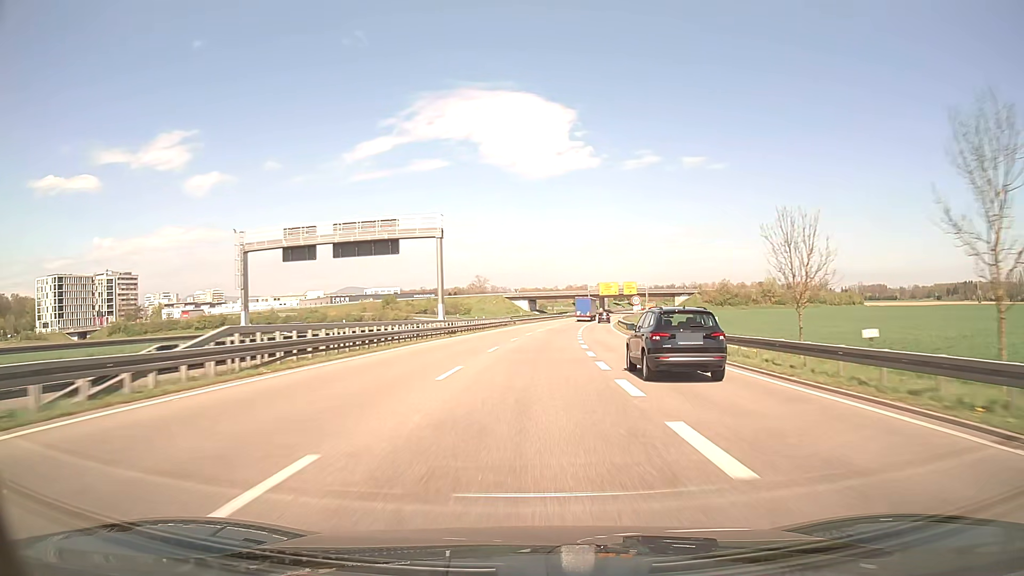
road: trunk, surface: asphalt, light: Day
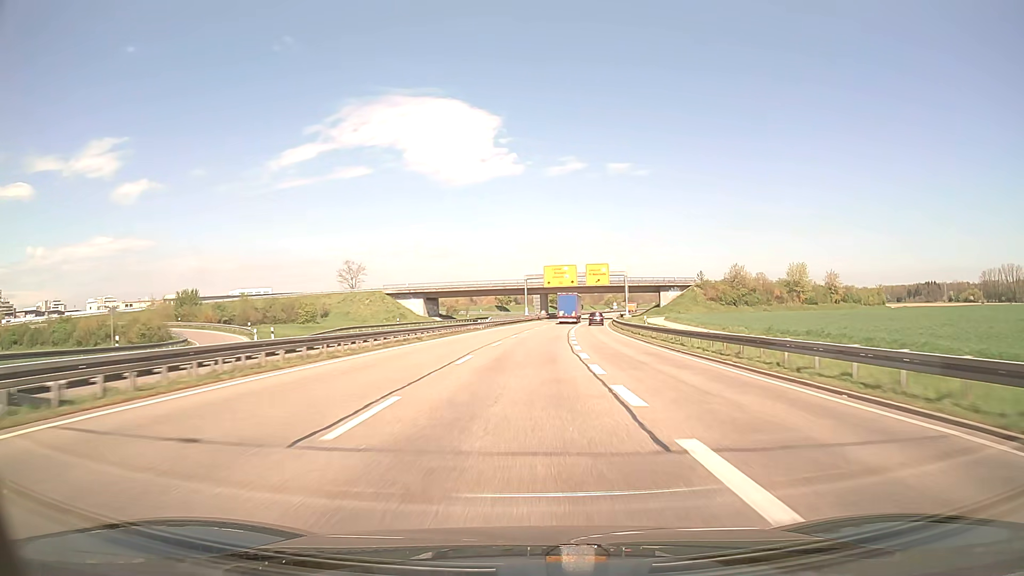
(+4.3, +79.8) m; +6°
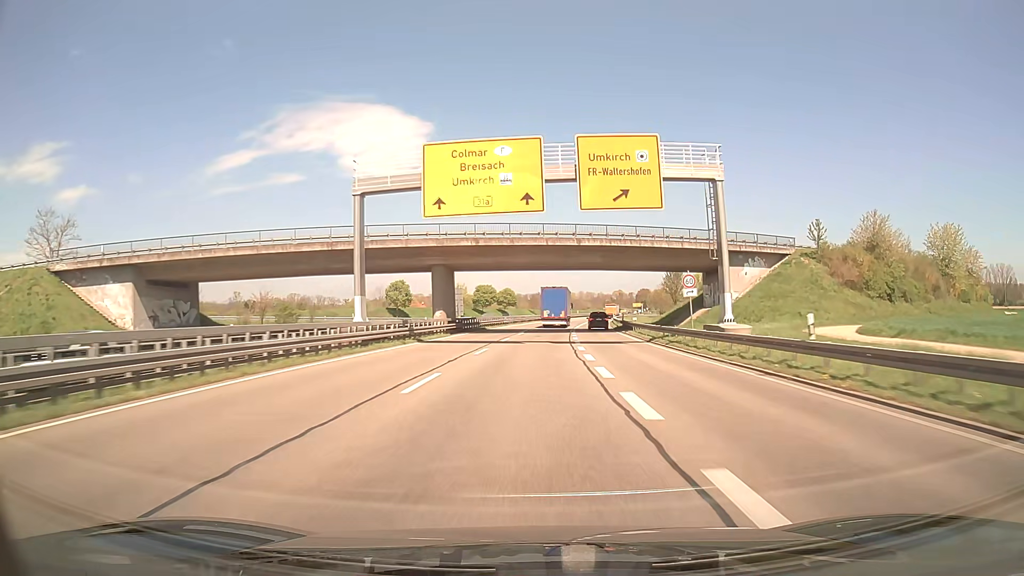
(+4.1, +79.4) m; +6°
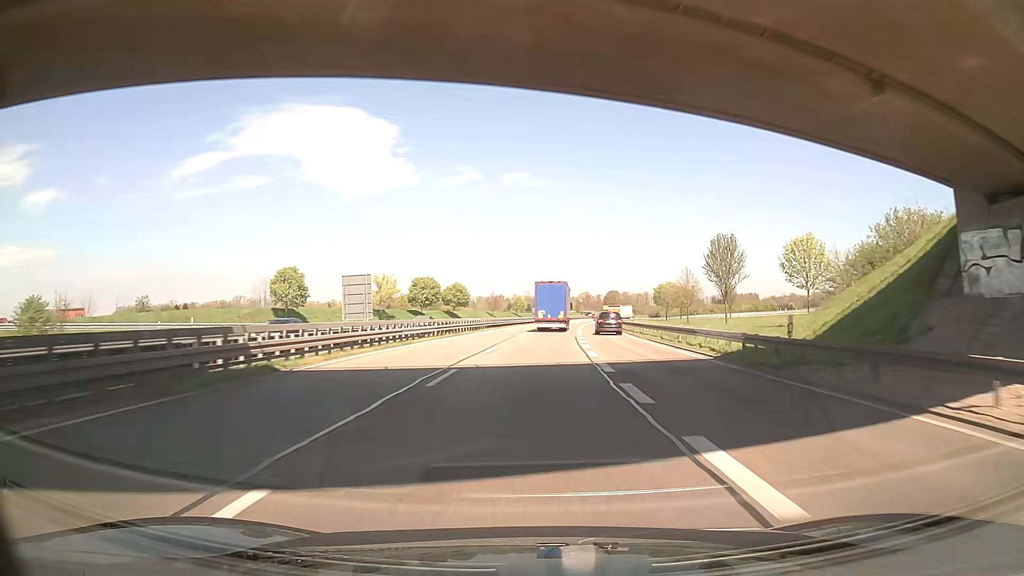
(+1.3, +46.2) m; +3°
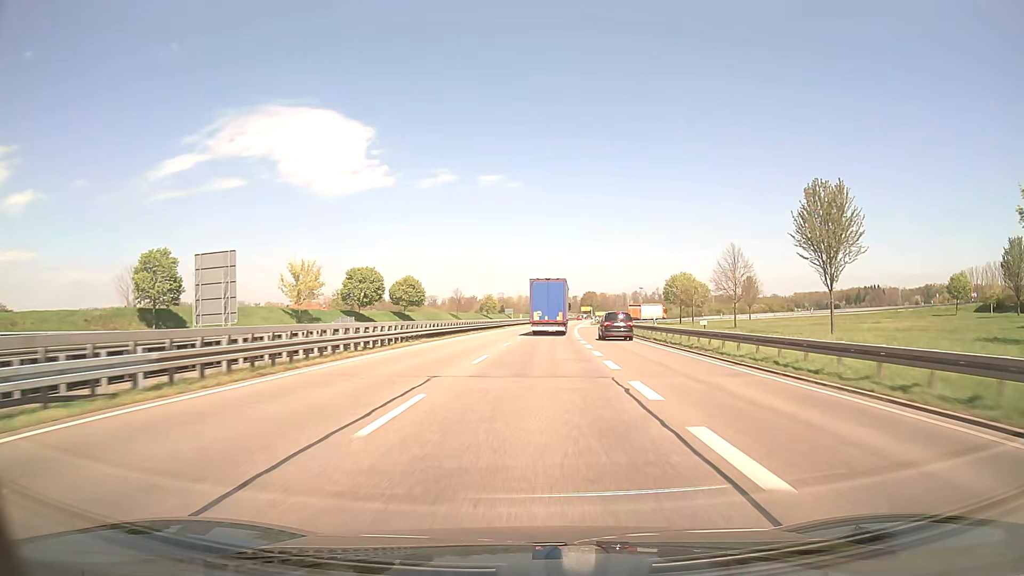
(+0.7, +29.3) m; +2°
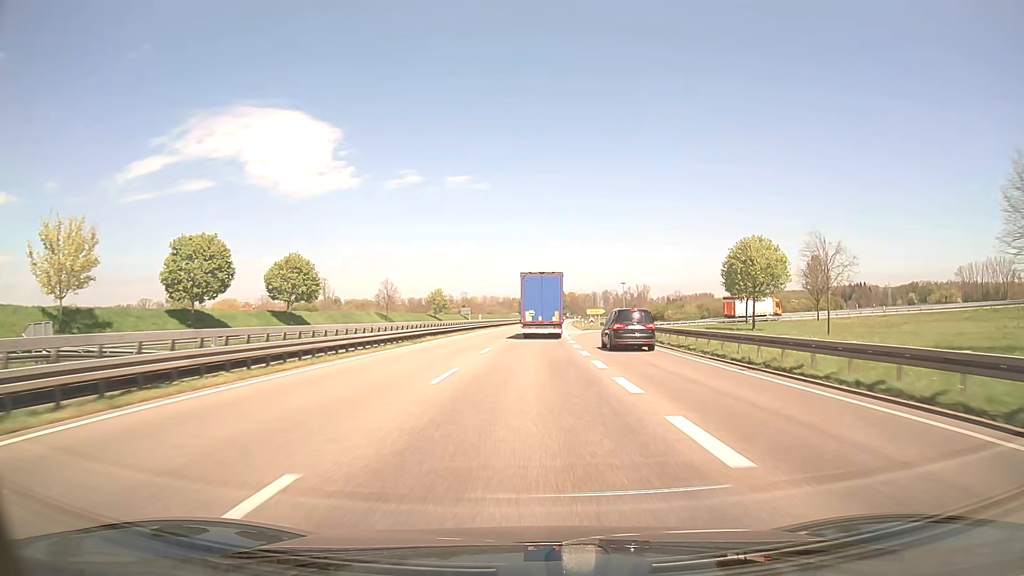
(+1.1, +41.7) m; +3°
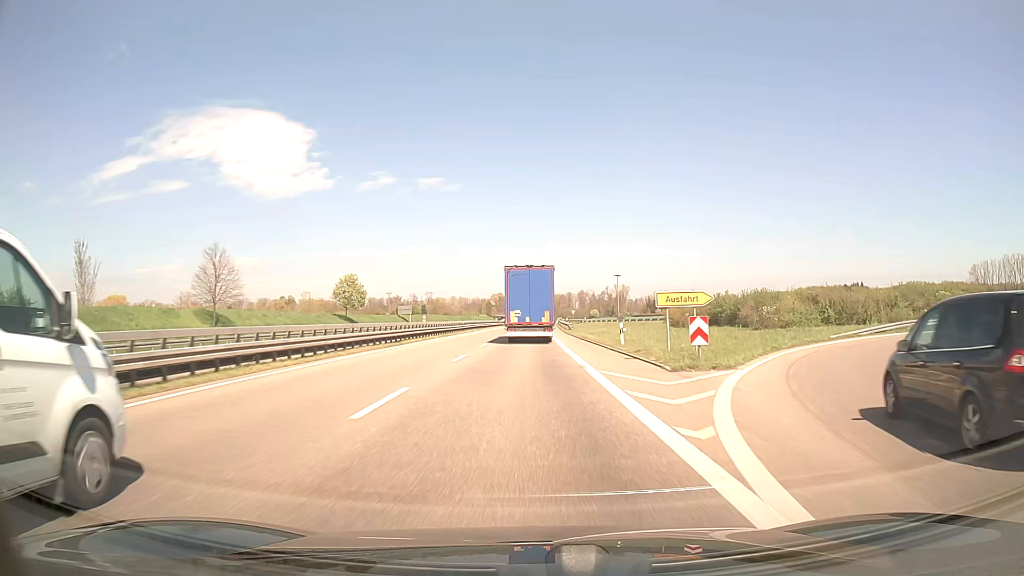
(+1.1, +52.7) m; +2°
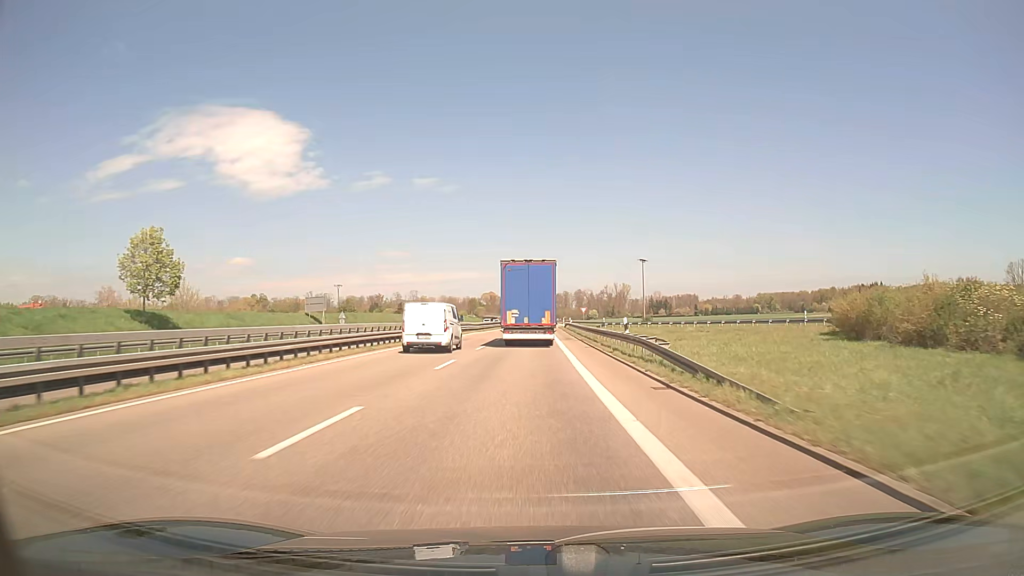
(+0.5, +50.8) m; +1°
(0, +10) (0, +20) (0, +30) (0, +40) (0, +50) (0, +60) (+1, +70) (+1, +80) (+1, +90) (+1, +100) m
